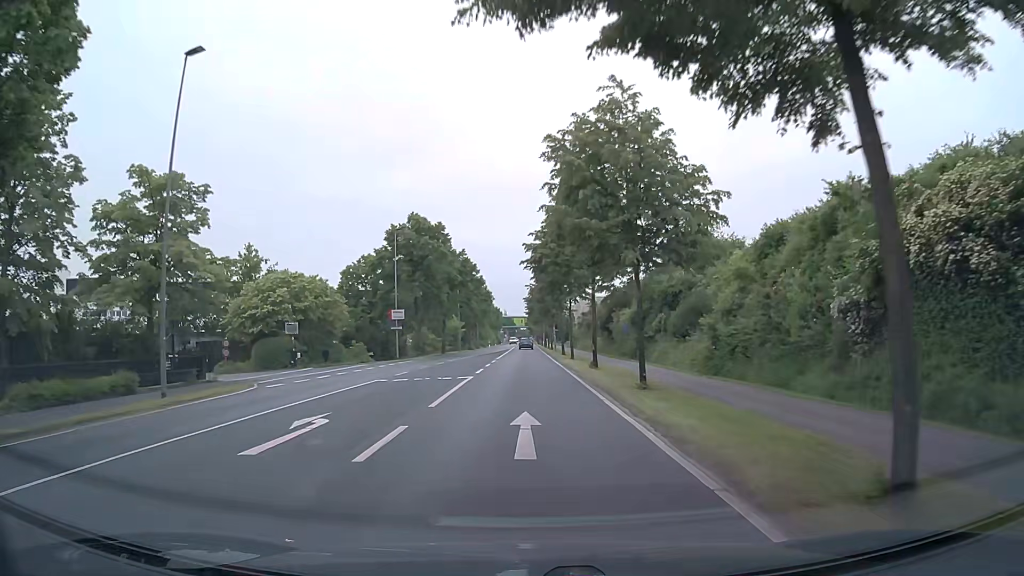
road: secondary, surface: asphalt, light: Day
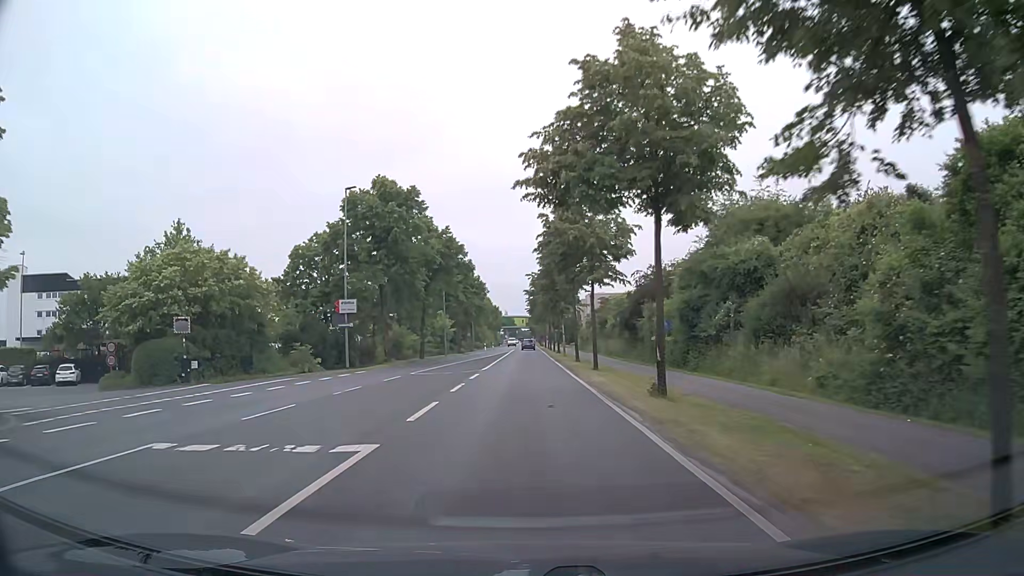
(-0.1, +15.3) m; 0°
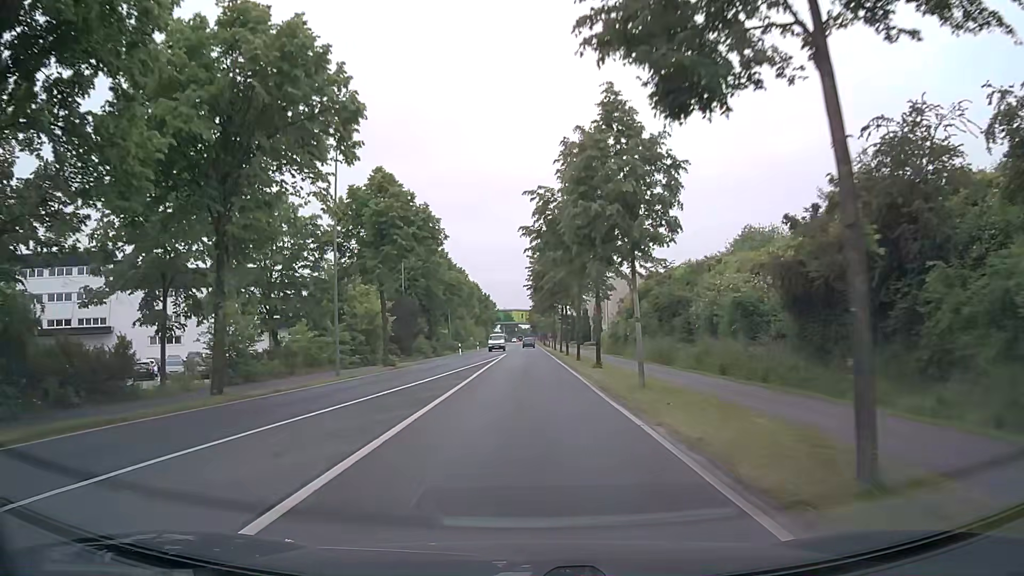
(-0.3, +38.2) m; 0°
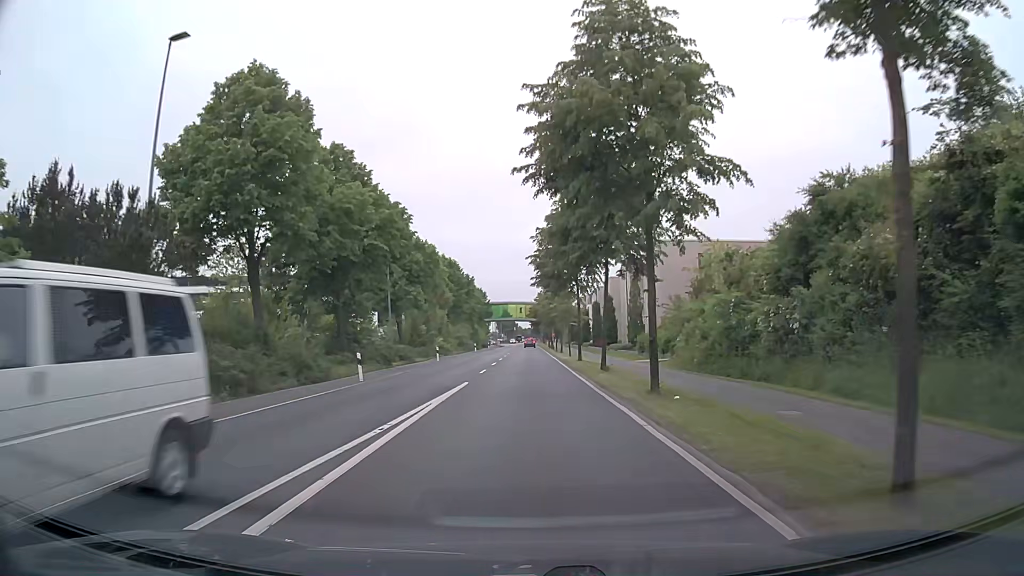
(-0.1, +38.1) m; 0°
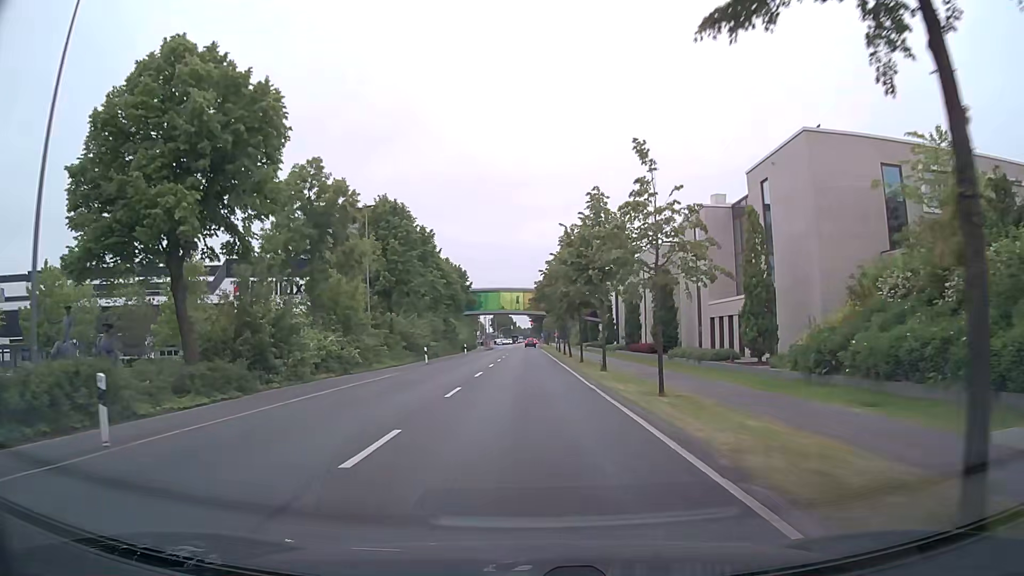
(-0.2, +38.1) m; 0°
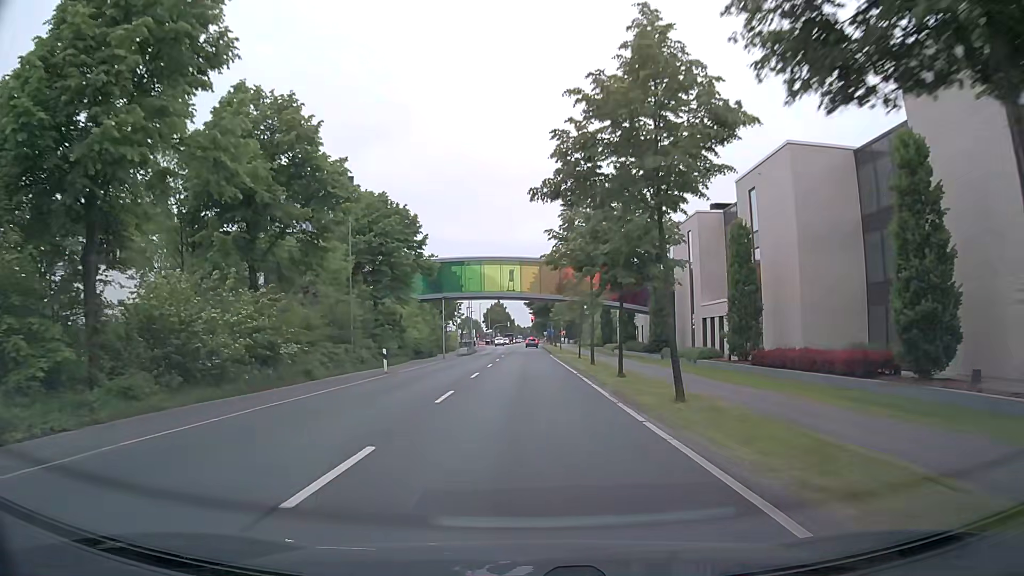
(0.0, +38.1) m; 0°
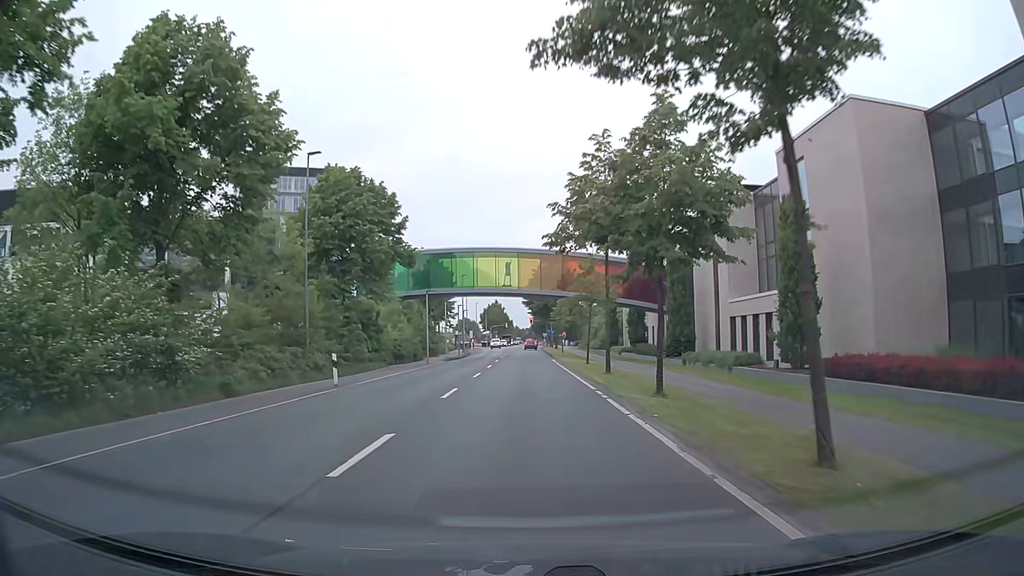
(0.0, +7.6) m; +1°
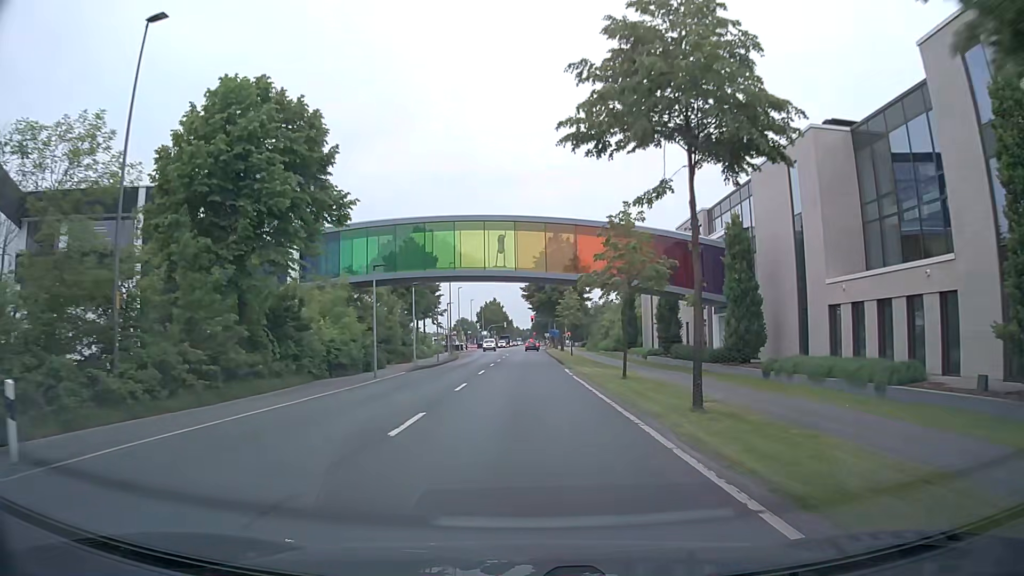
(-0.1, +15.3) m; 0°
(0, +10) (0, +20) (0, +30) (0, +40) (0, +50) (0, +60) (0, +70) (0, +80) (0, +90) (0, +100) m
